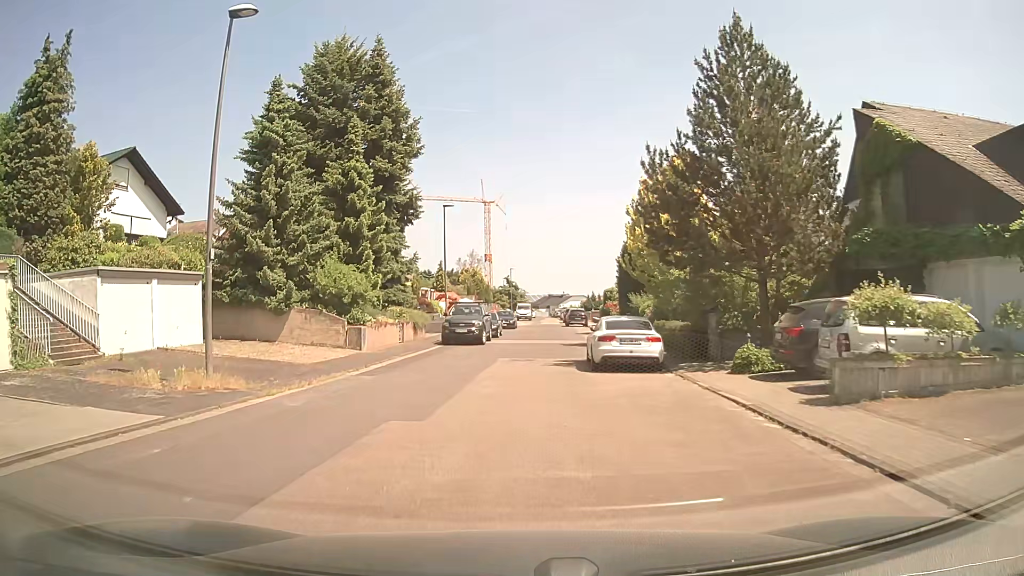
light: Day
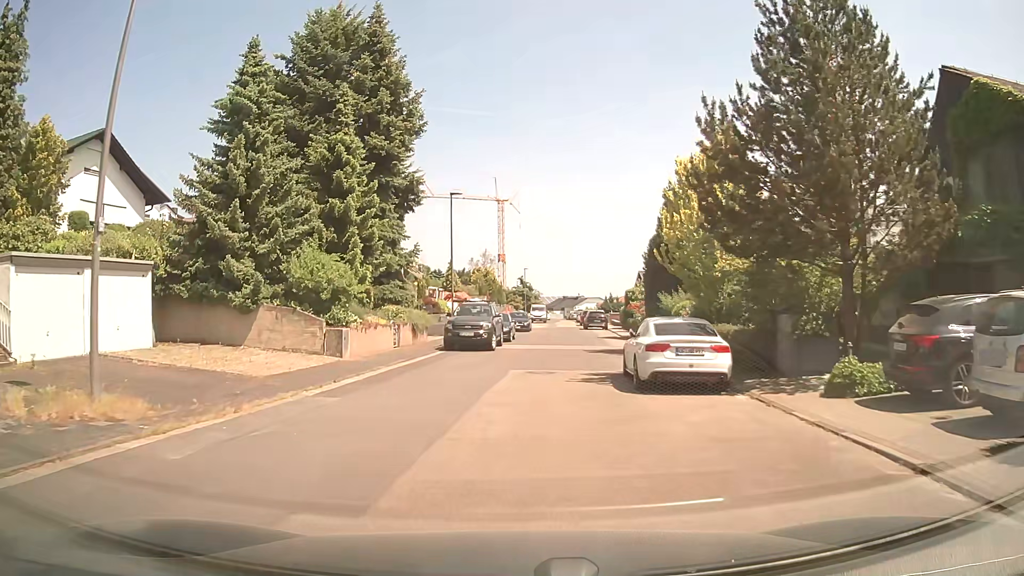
(-0.1, +4.5) m; -1°
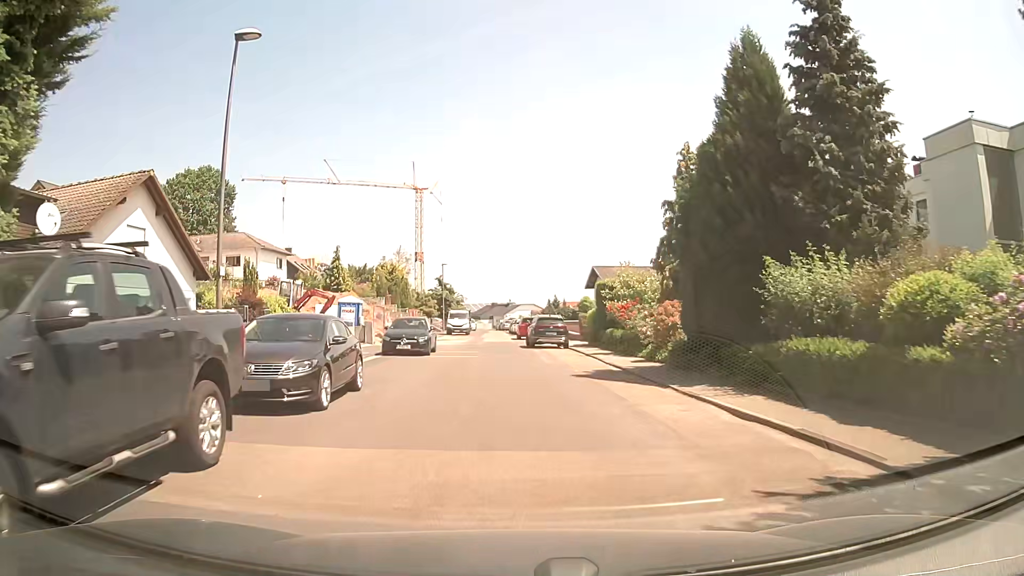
(+1.3, +22.8) m; +7°
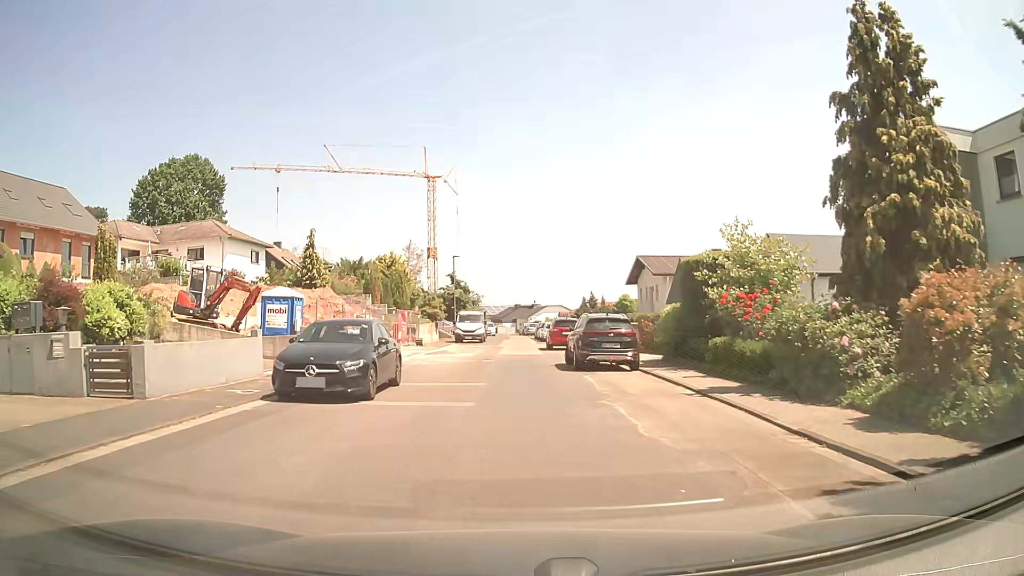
(-0.3, +13.5) m; -2°
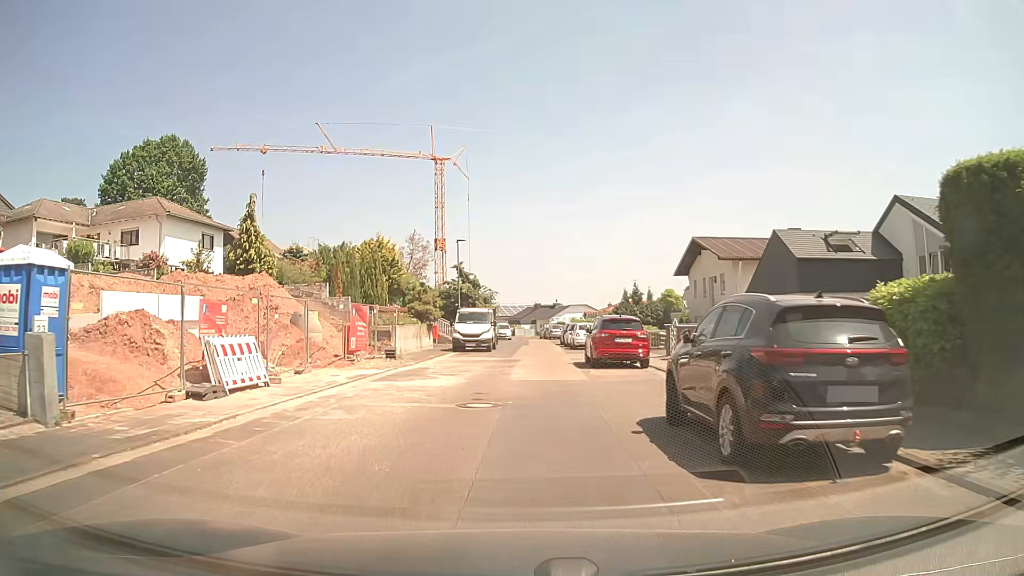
(-0.2, +13.3) m; -2°
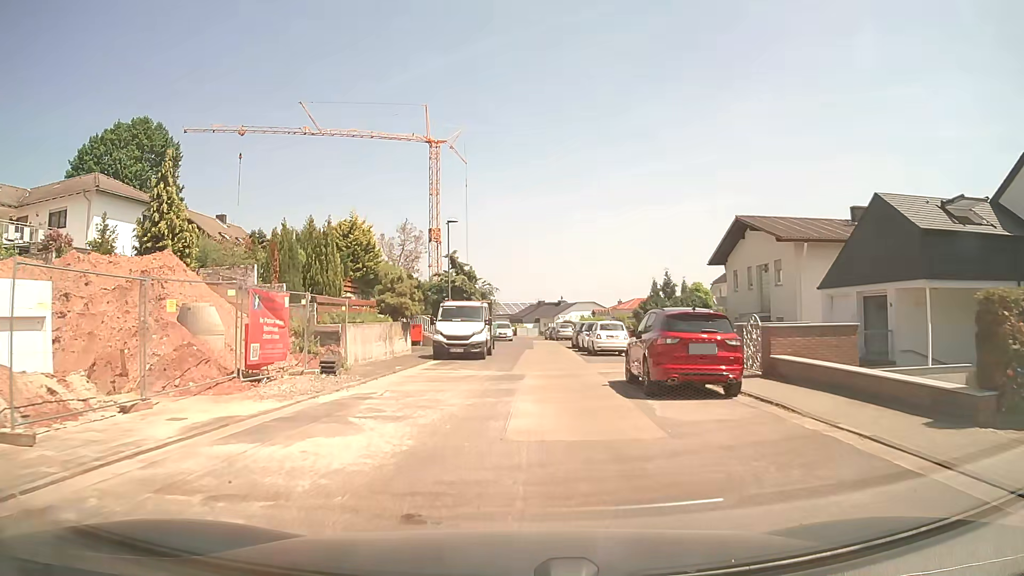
(0.0, +8.7) m; 0°
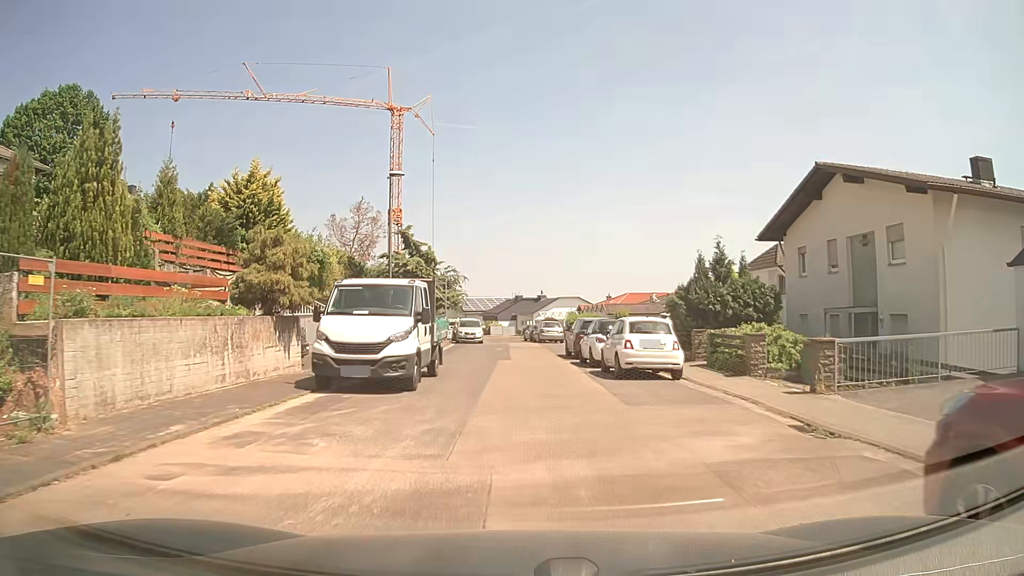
(+0.2, +12.8) m; +2°
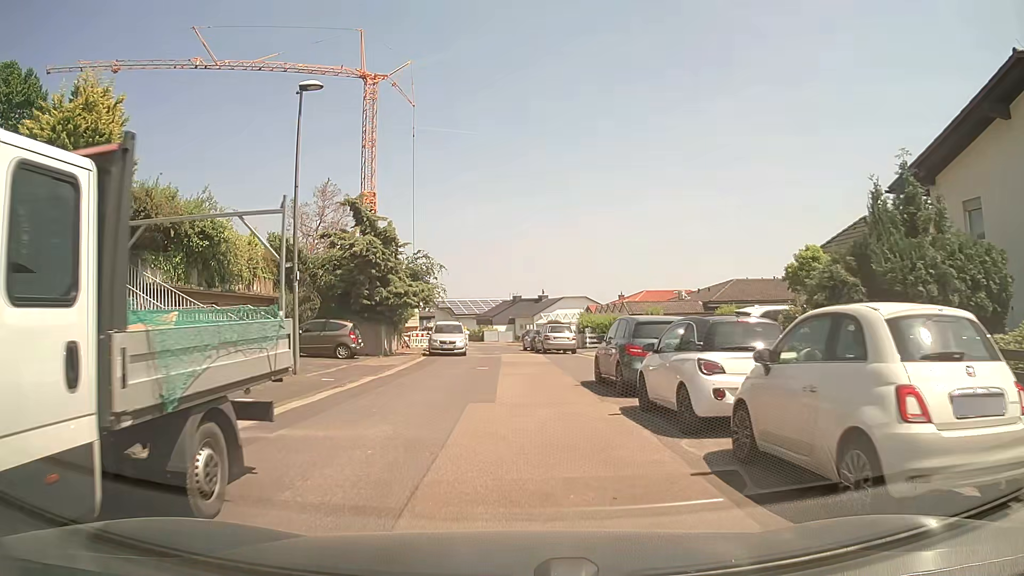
(+0.2, +12.2) m; +1°
